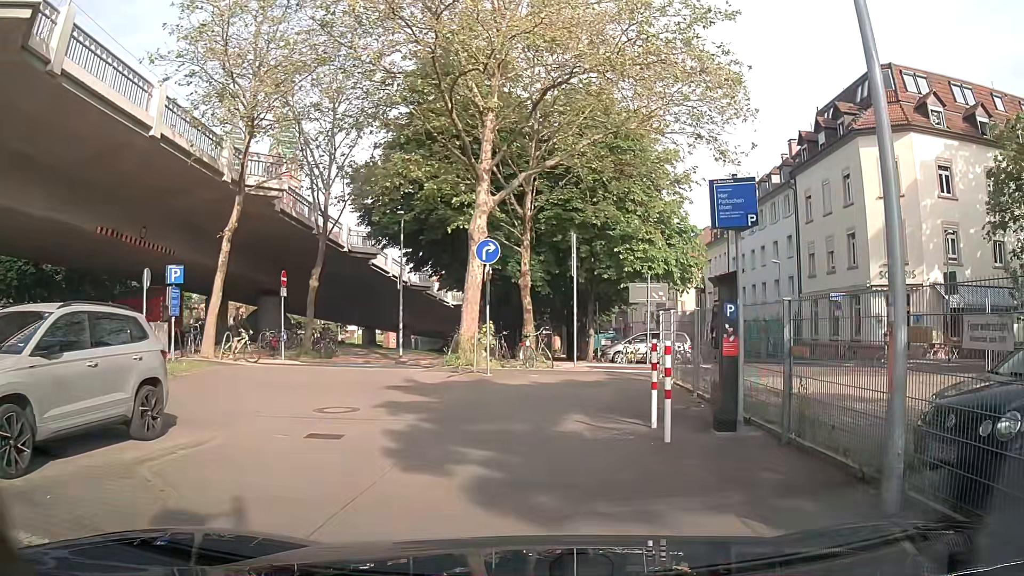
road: secondary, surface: asphalt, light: Day
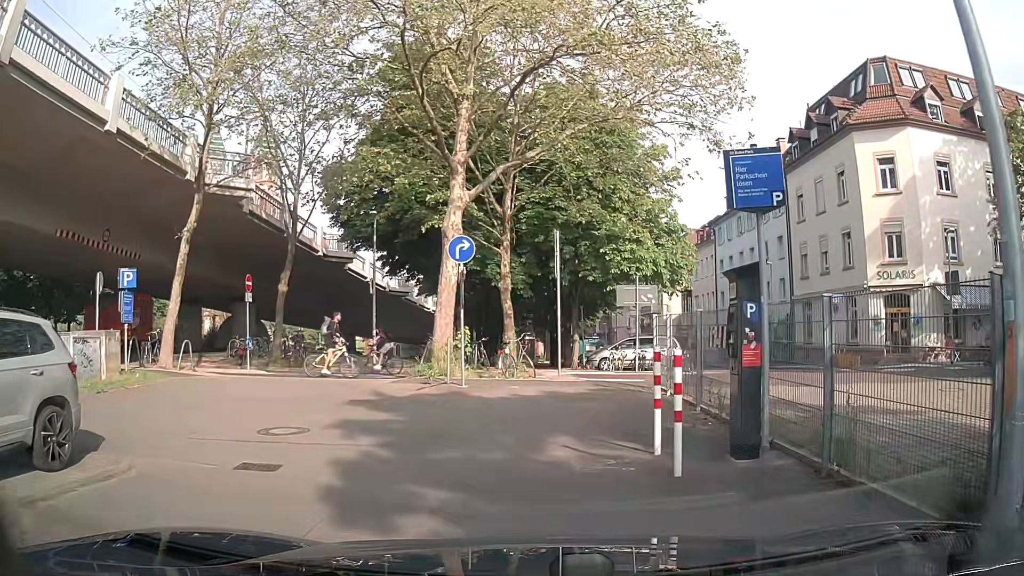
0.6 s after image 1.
(0.0, +1.6) m; 0°
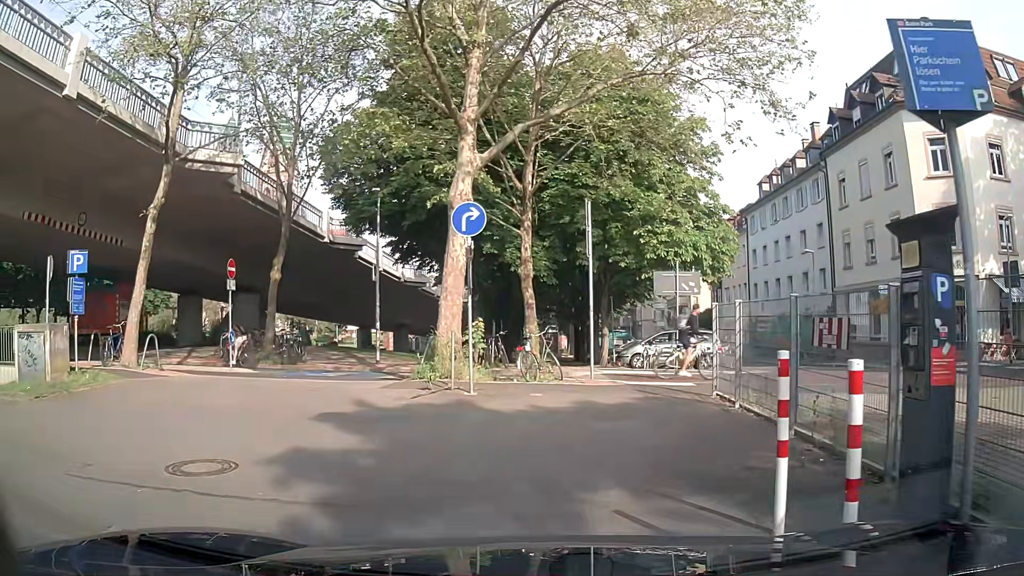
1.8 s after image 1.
(0.0, +3.2) m; -3°
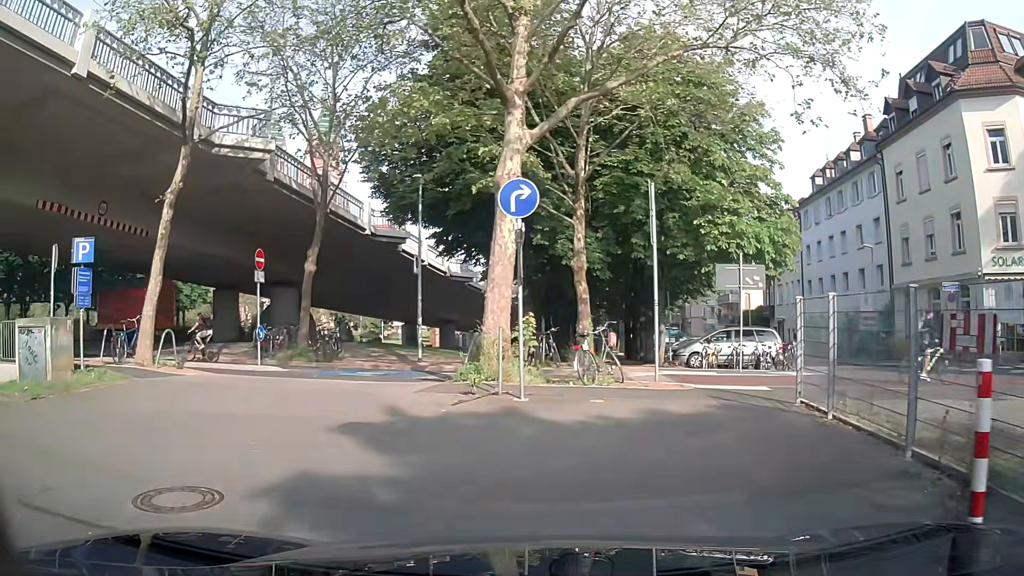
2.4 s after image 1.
(-0.1, +1.6) m; -5°
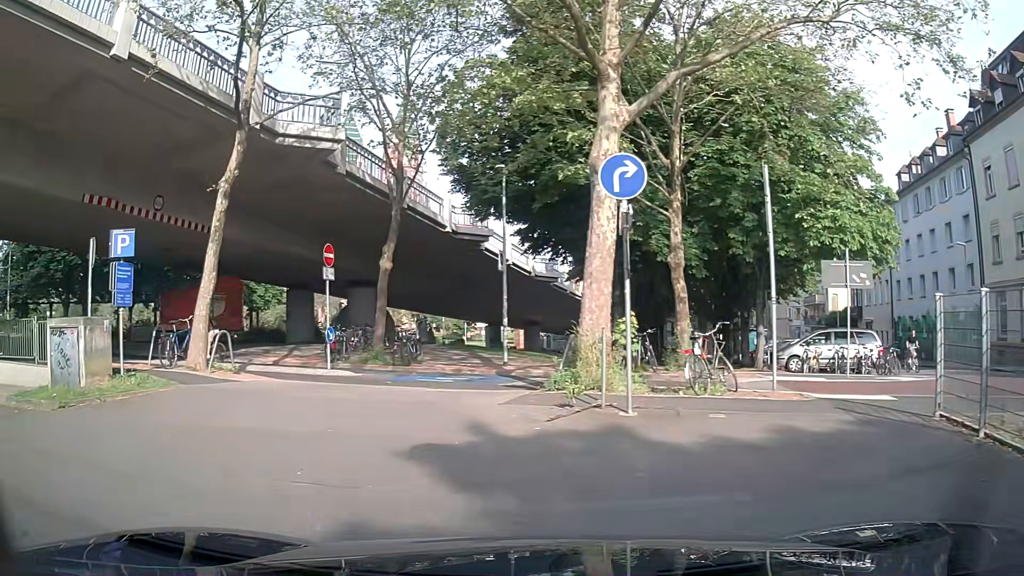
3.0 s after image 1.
(-0.1, +1.6) m; -9°
